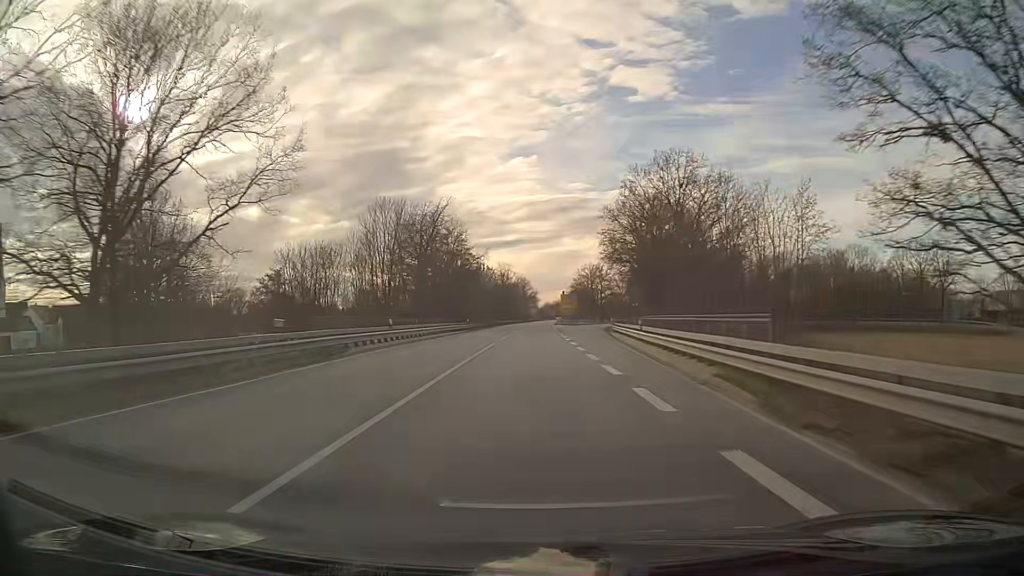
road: primary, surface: asphalt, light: Day
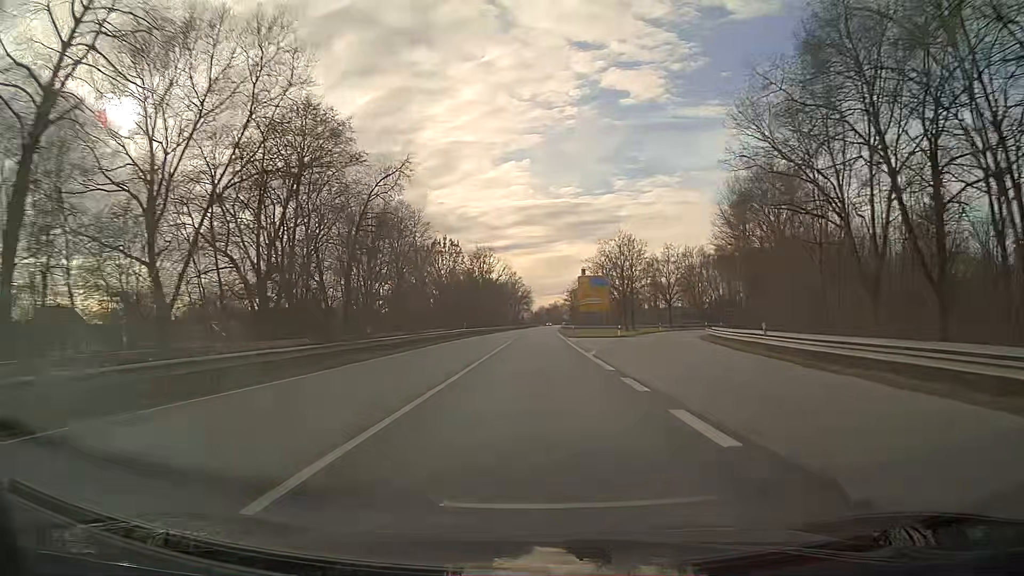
(+0.3, +63.2) m; +1°
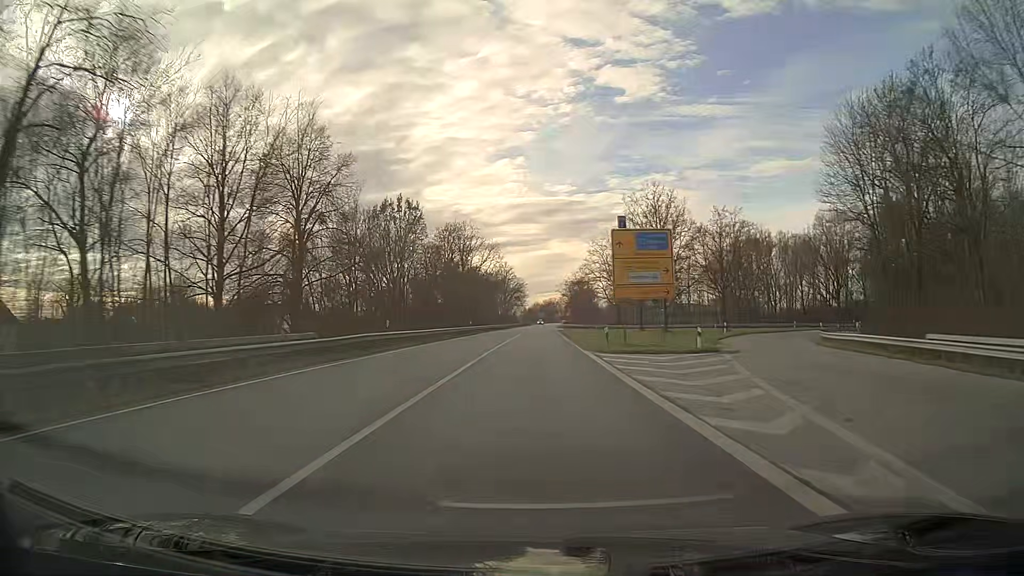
(+0.2, +31.6) m; +1°
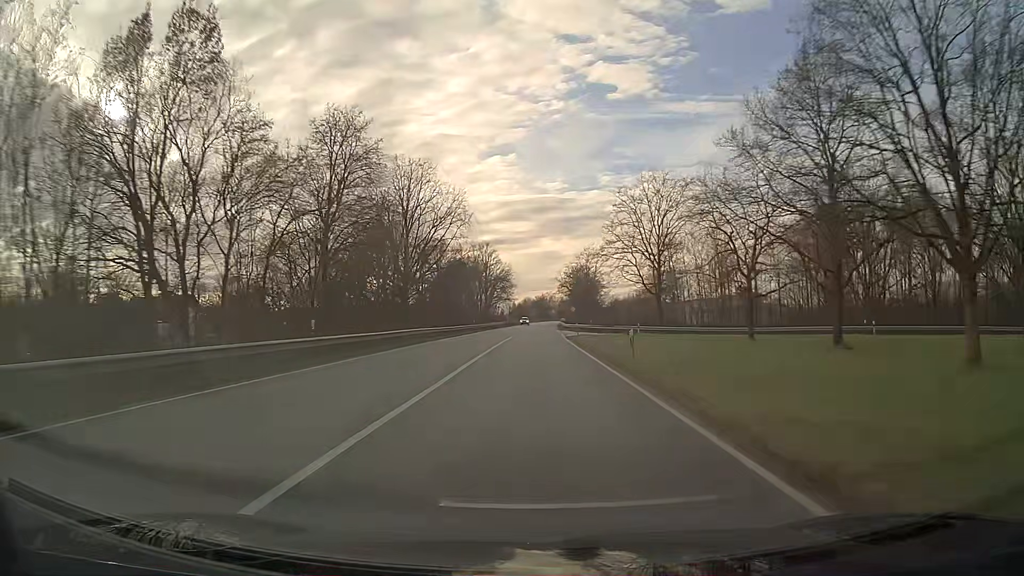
(+0.3, +47.4) m; +1°
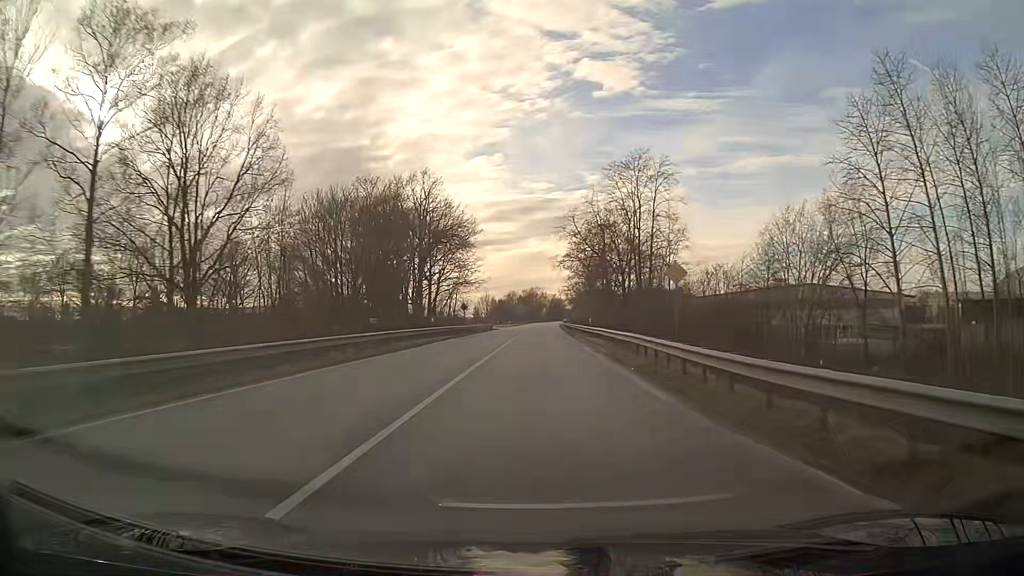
(+0.7, +79.0) m; +1°
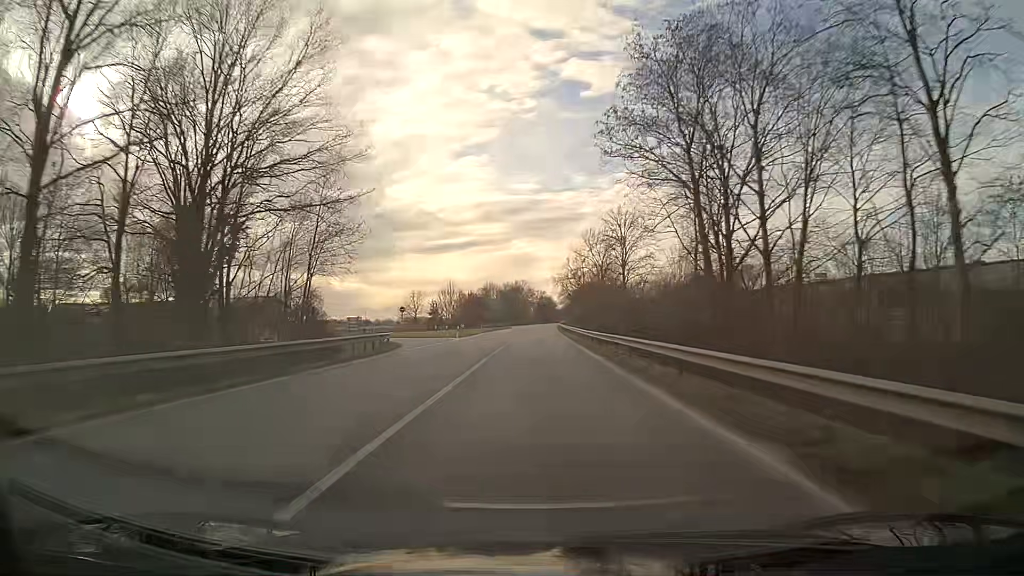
(+0.6, +63.2) m; +1°
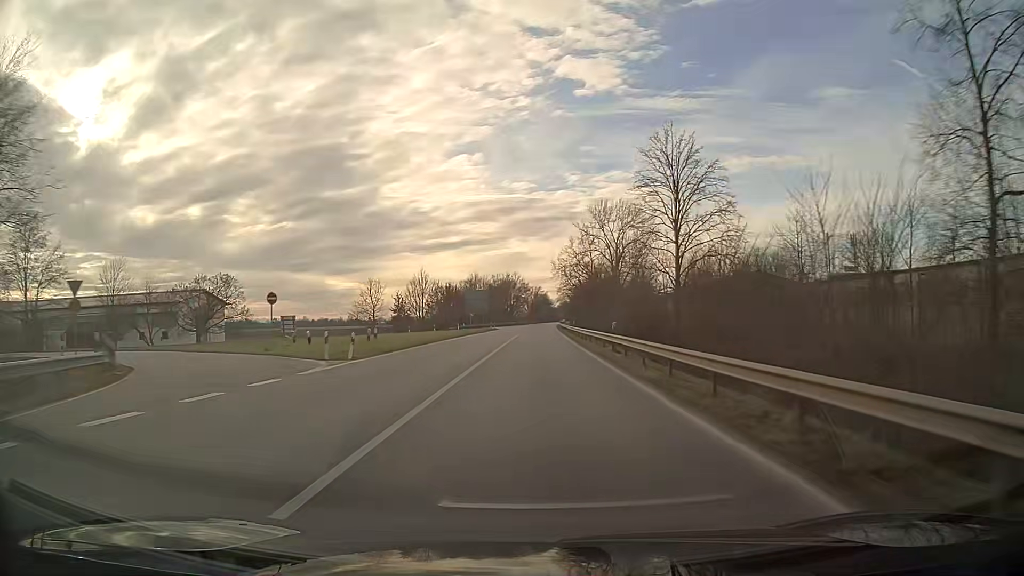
(+0.1, +31.6) m; +1°
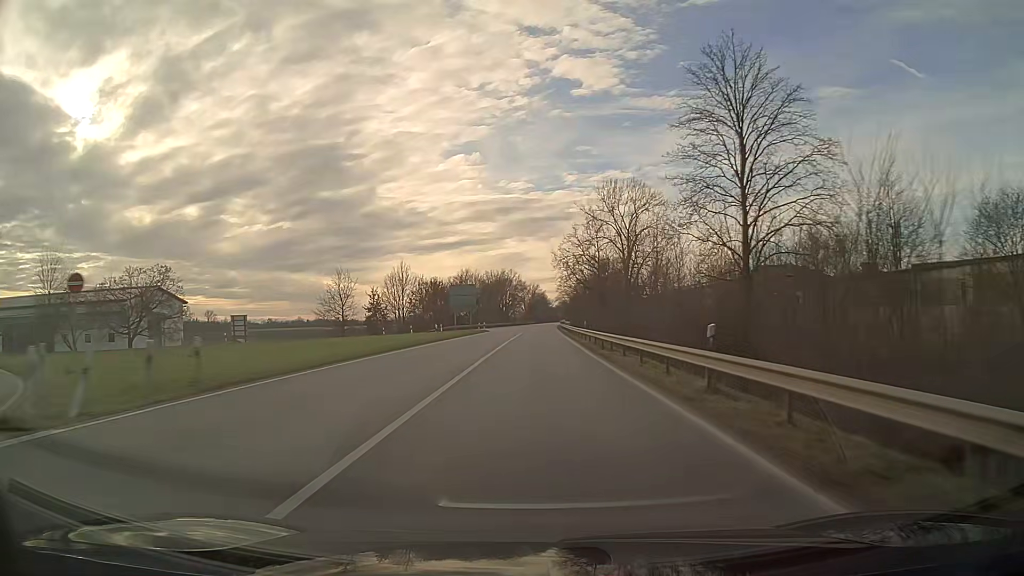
(0.0, +15.8) m; 0°
